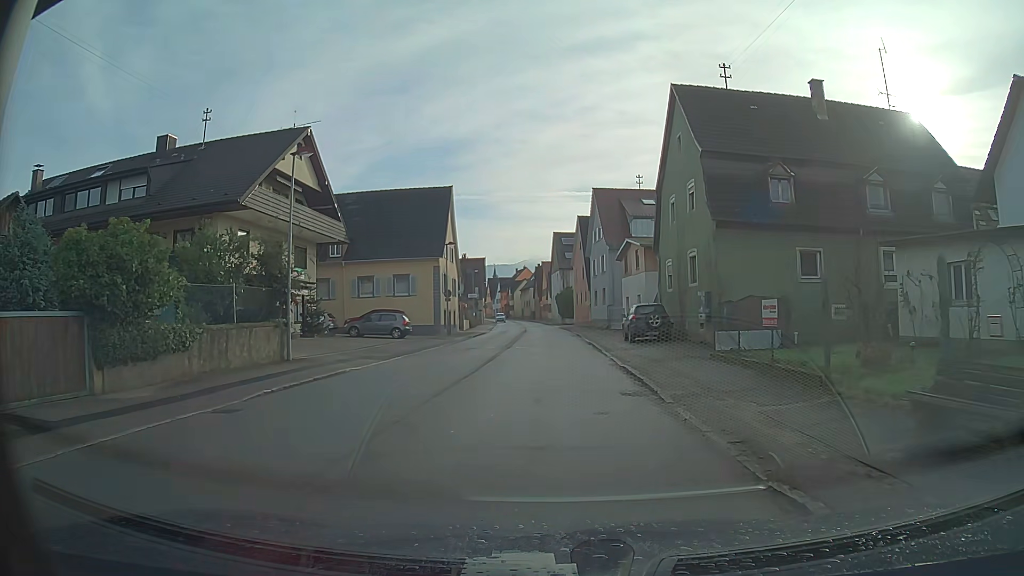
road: secondary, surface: asphalt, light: Day
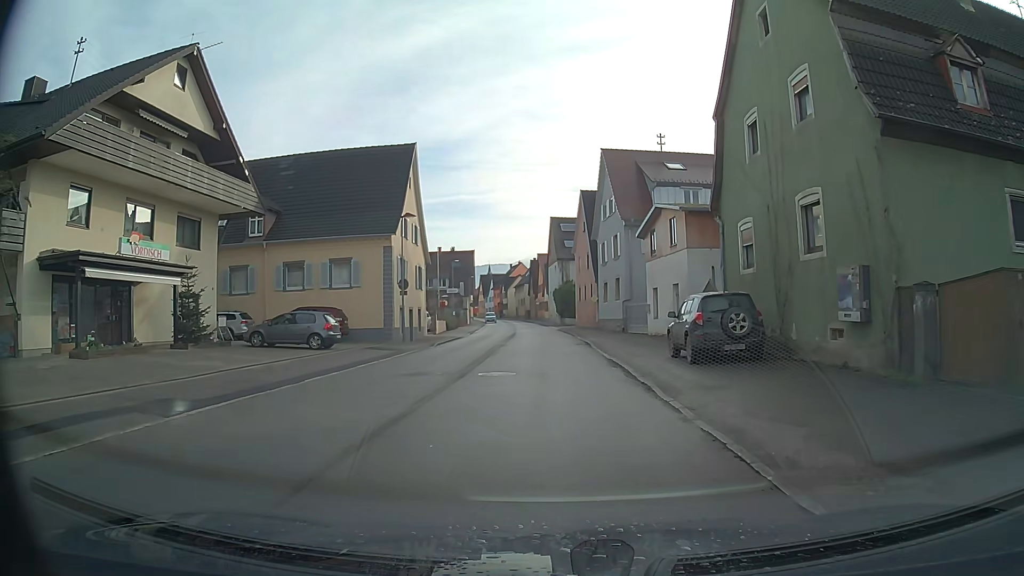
(0.0, +13.4) m; 0°
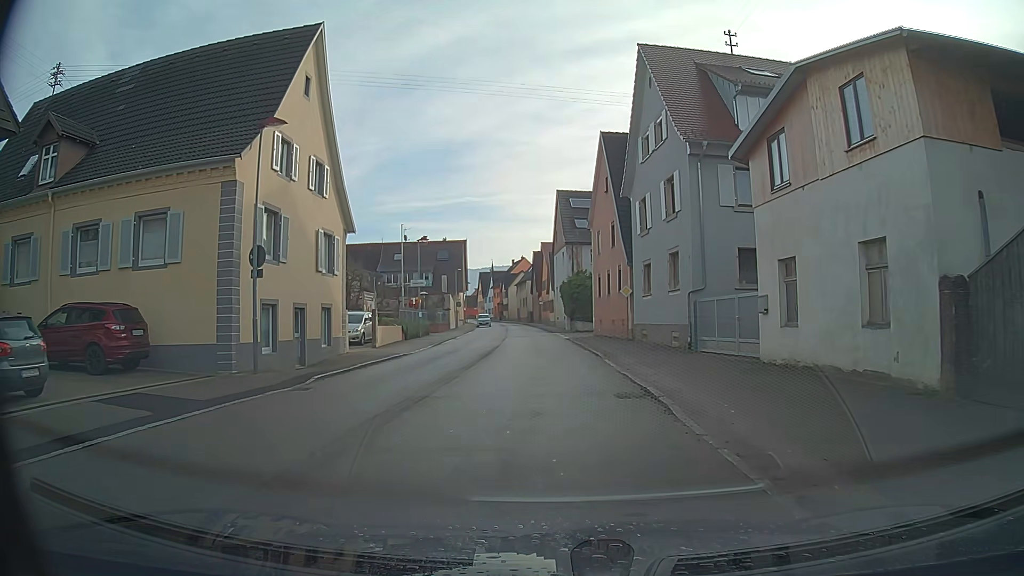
(-0.2, +17.9) m; -1°
(0, +10) (0, +20) (-1, +30) (-1, +40) (-2, +50) (-2, +60) (-3, +70) (-4, +80) (-5, +90) (-6, +100) m
